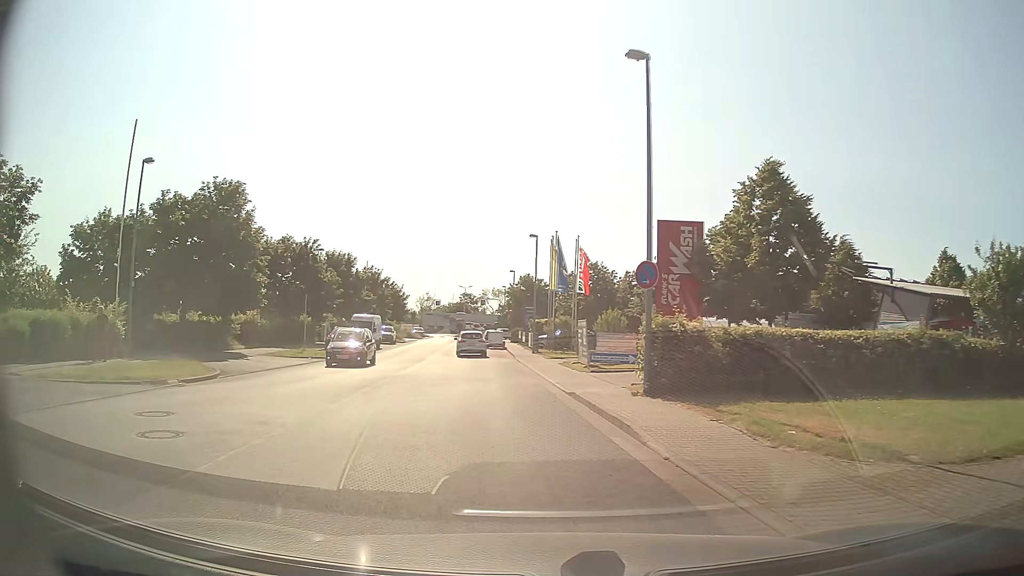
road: unclassified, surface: asphalt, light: Day
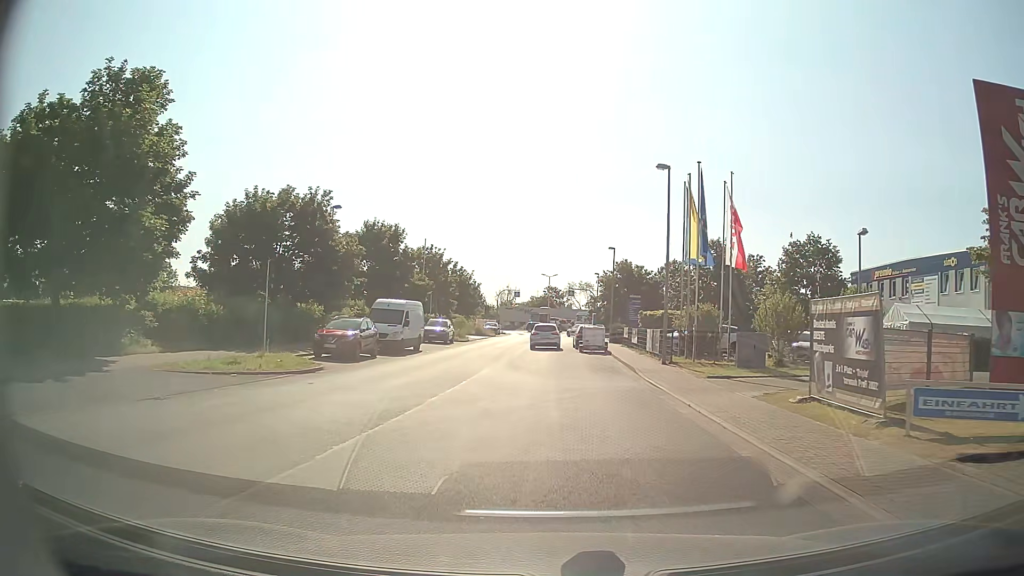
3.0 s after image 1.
(-2.0, +17.9) m; -8°
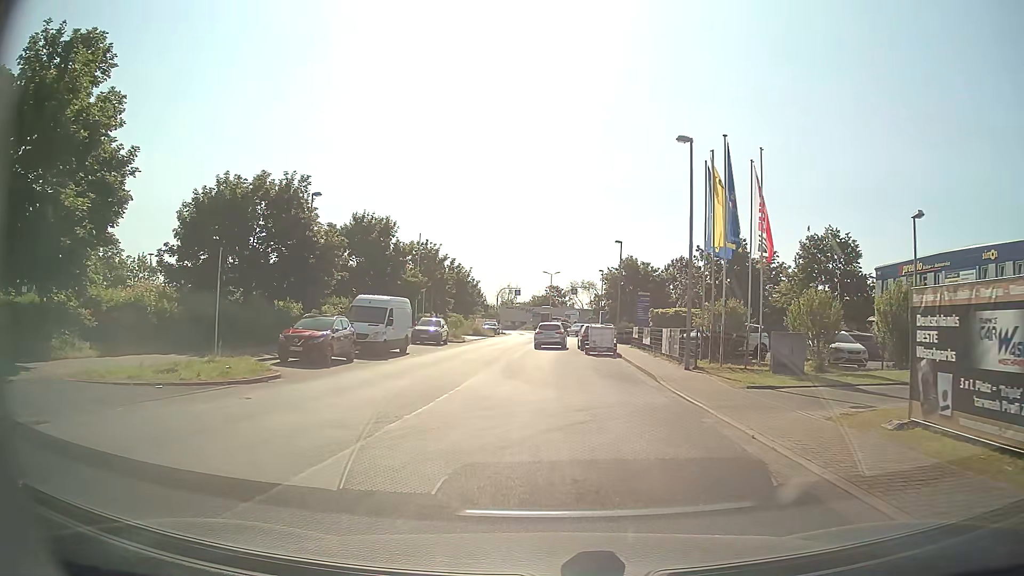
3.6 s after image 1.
(0.0, +3.9) m; 0°
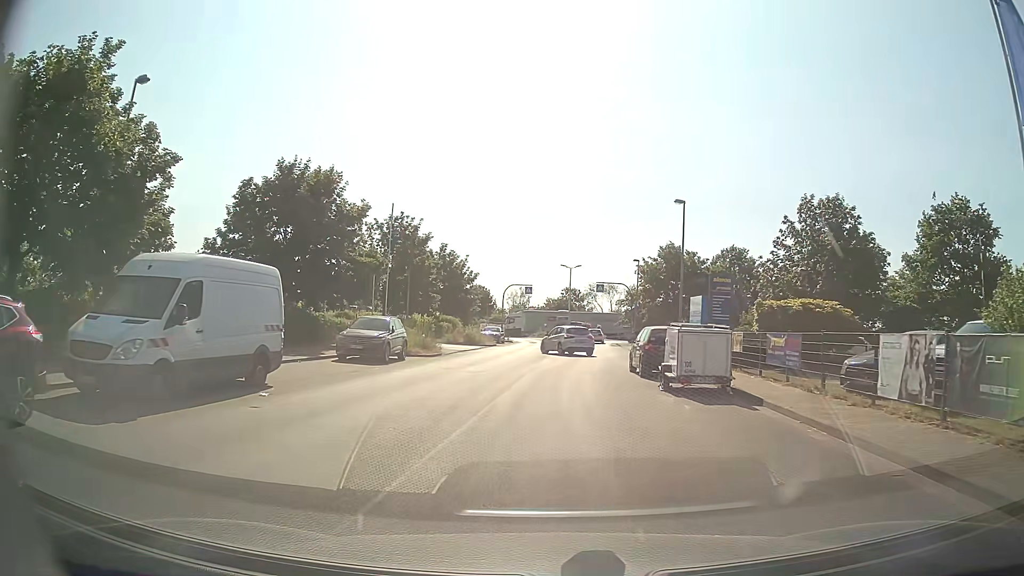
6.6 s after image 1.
(-0.3, +18.0) m; -2°
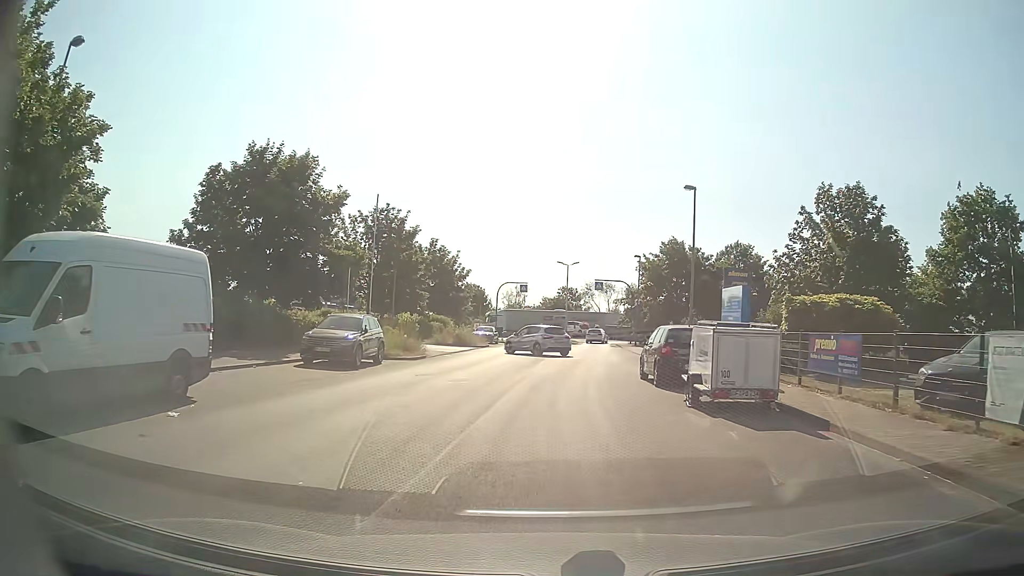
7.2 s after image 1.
(0.0, +3.3) m; +1°
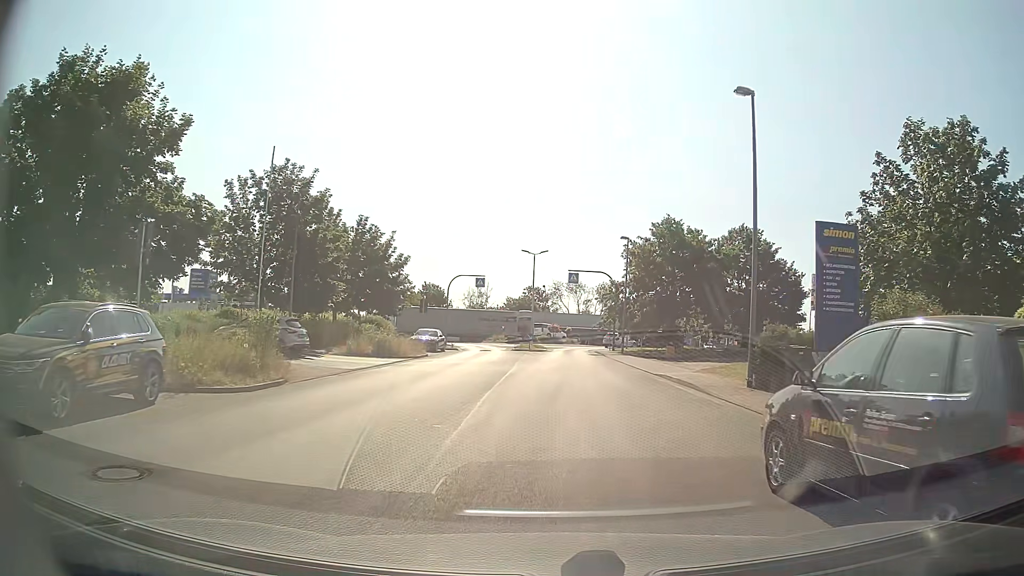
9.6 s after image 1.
(+0.3, +13.0) m; +3°
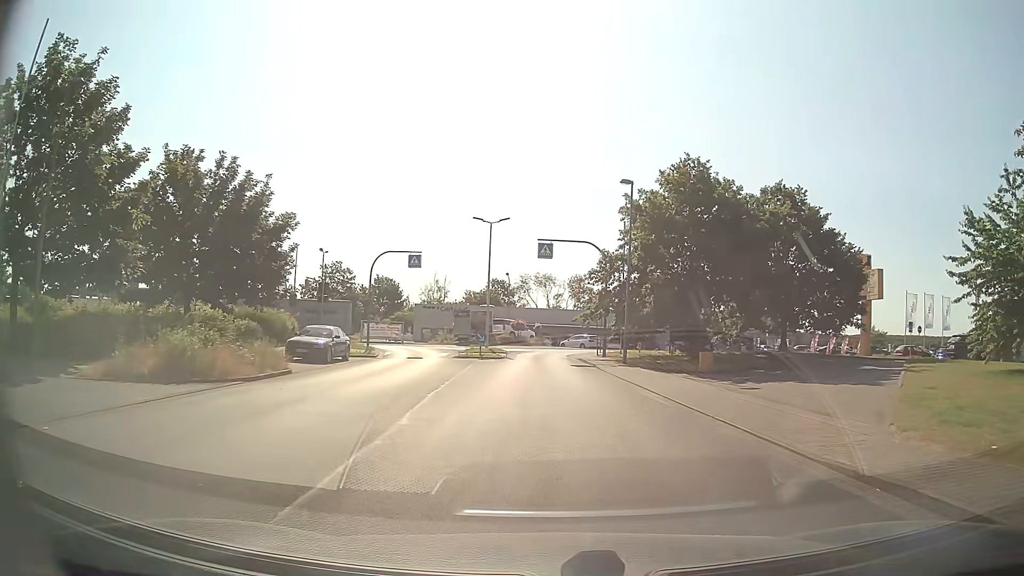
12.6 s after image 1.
(+0.4, +16.2) m; +2°
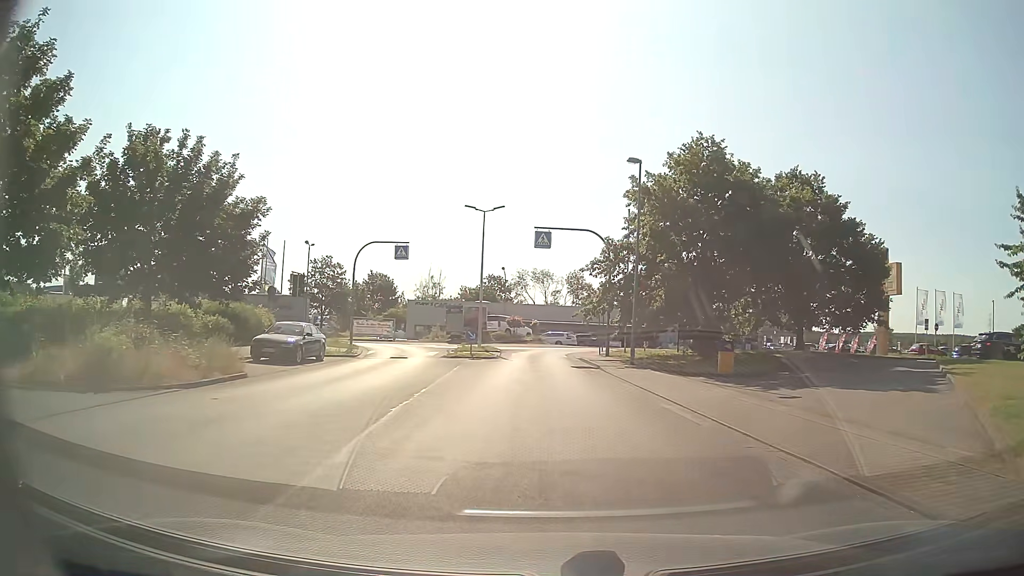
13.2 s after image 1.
(0.0, +3.1) m; +1°
(0, +10) (0, +20) (0, +30) (0, +40) (+5, +49) (+14, +53) (+23, +54) (+33, +55) (+43, +56) (+53, +56) m
